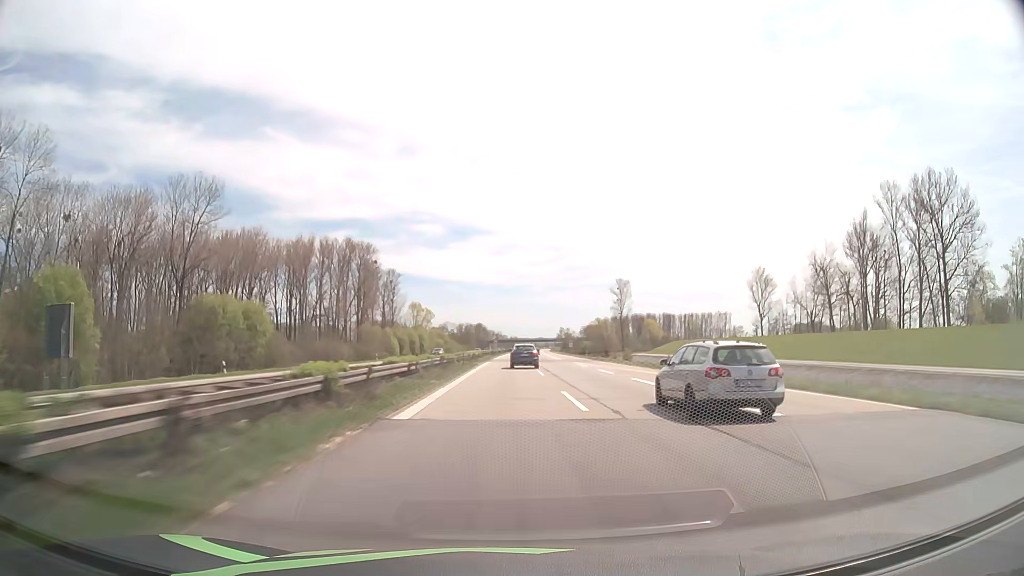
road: motorway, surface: asphalt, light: Day
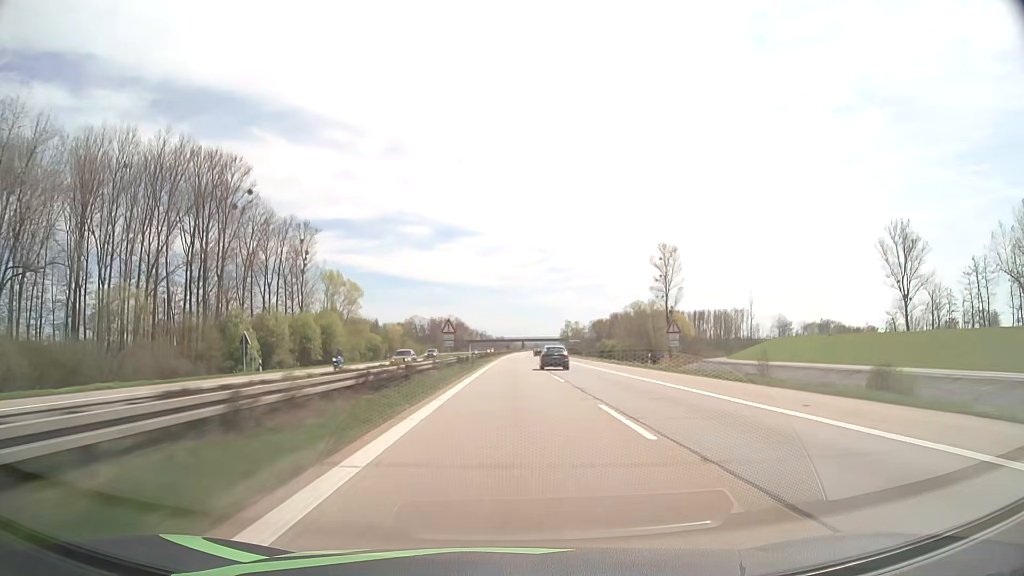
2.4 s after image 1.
(+0.9, +95.1) m; +1°
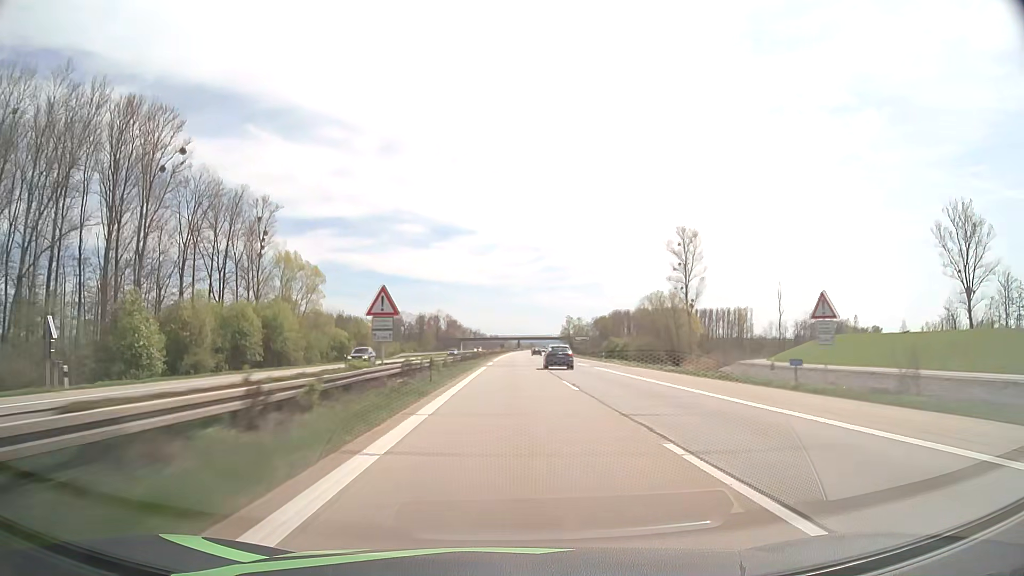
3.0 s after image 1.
(+0.1, +24.2) m; 0°
